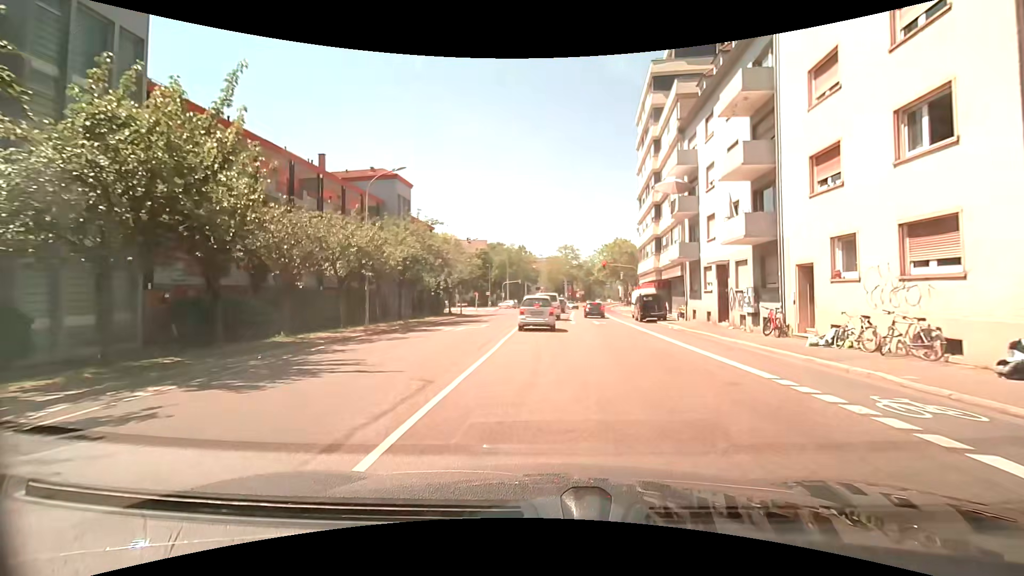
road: secondary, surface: asphalt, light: Day
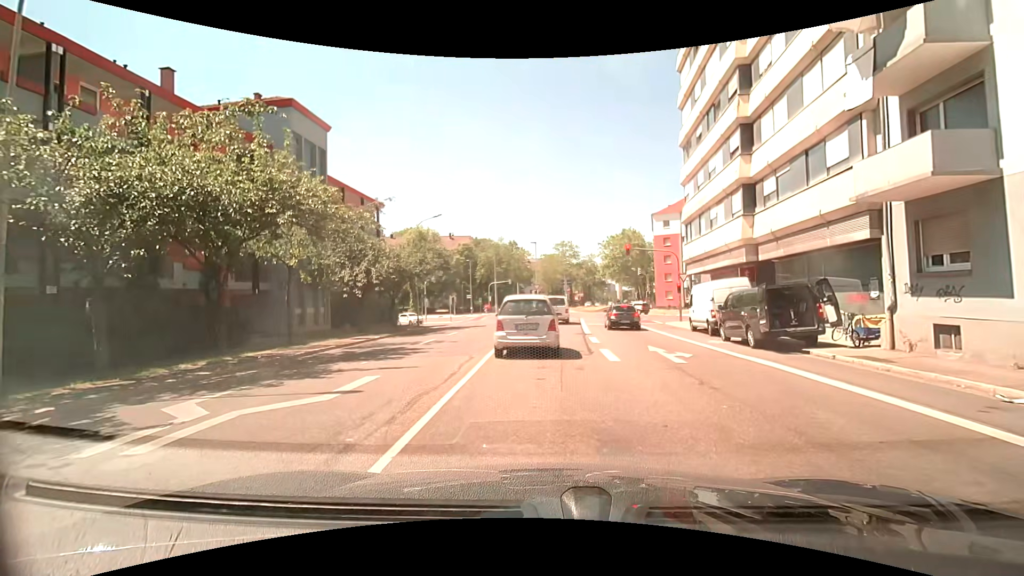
(+0.2, +18.8) m; +1°
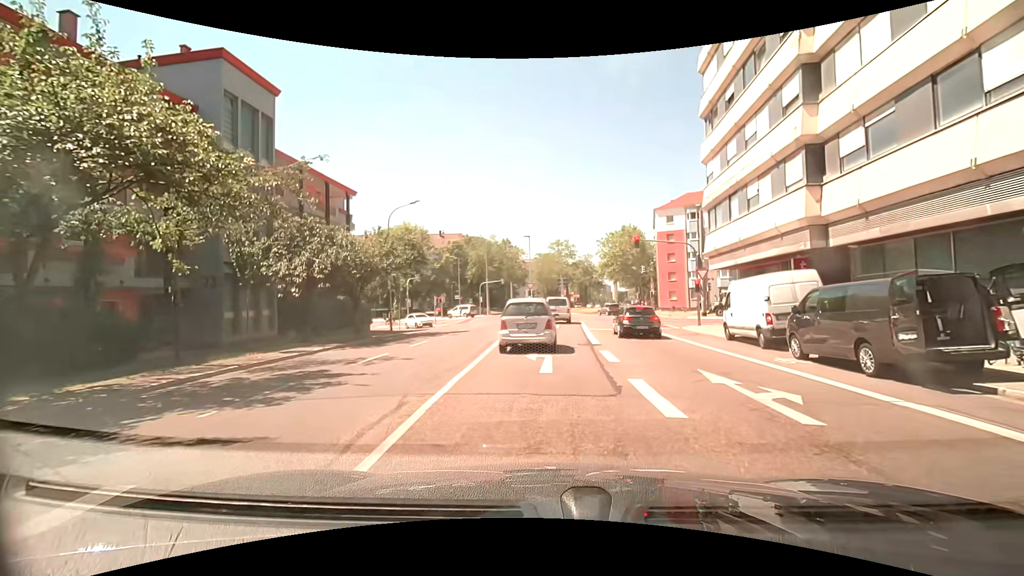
(0.0, +6.1) m; 0°
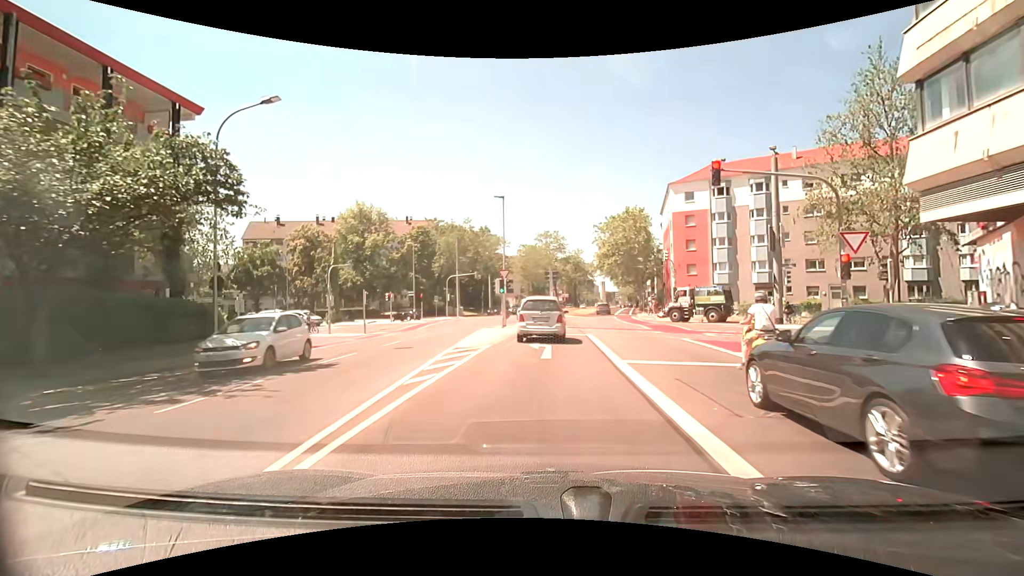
(+0.2, +18.1) m; +2°
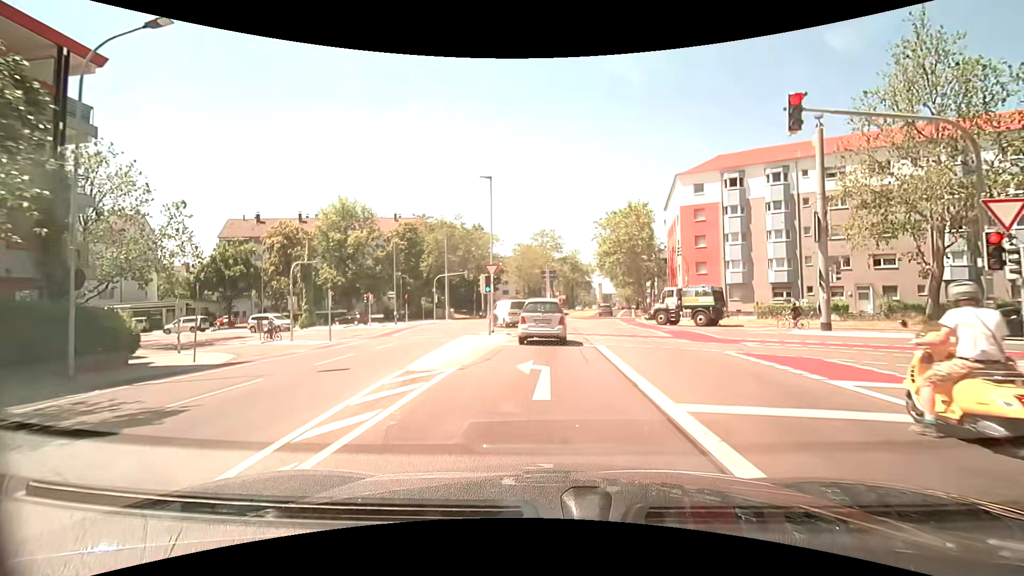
(0.0, +5.3) m; 0°
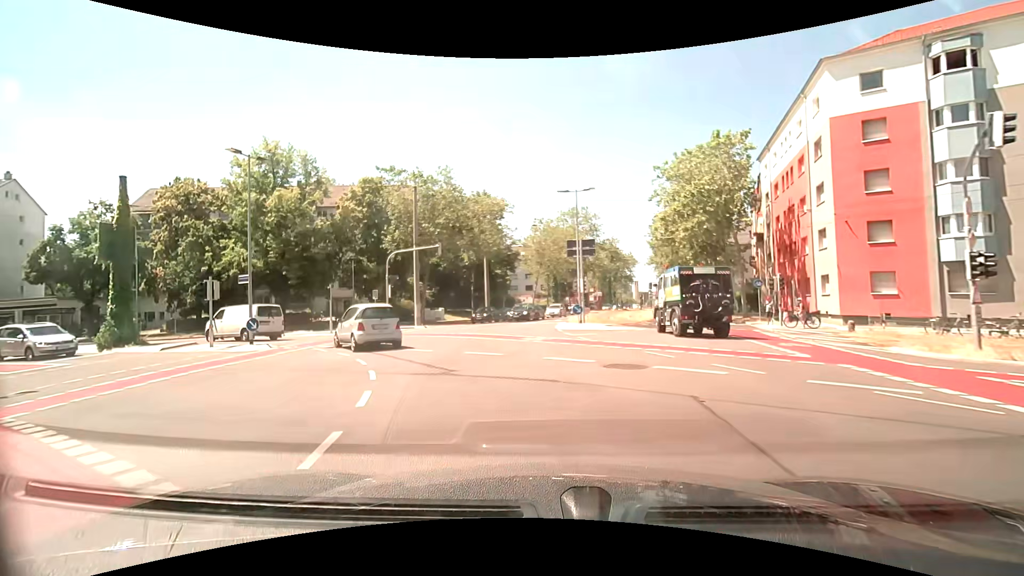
(+0.2, +25.6) m; -5°
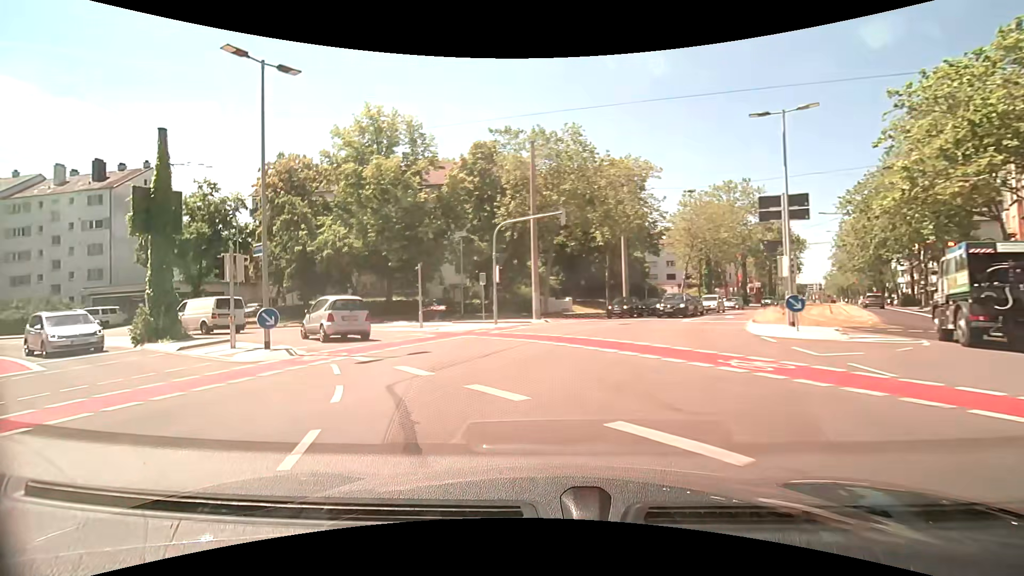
(-1.1, +9.7) m; -15°
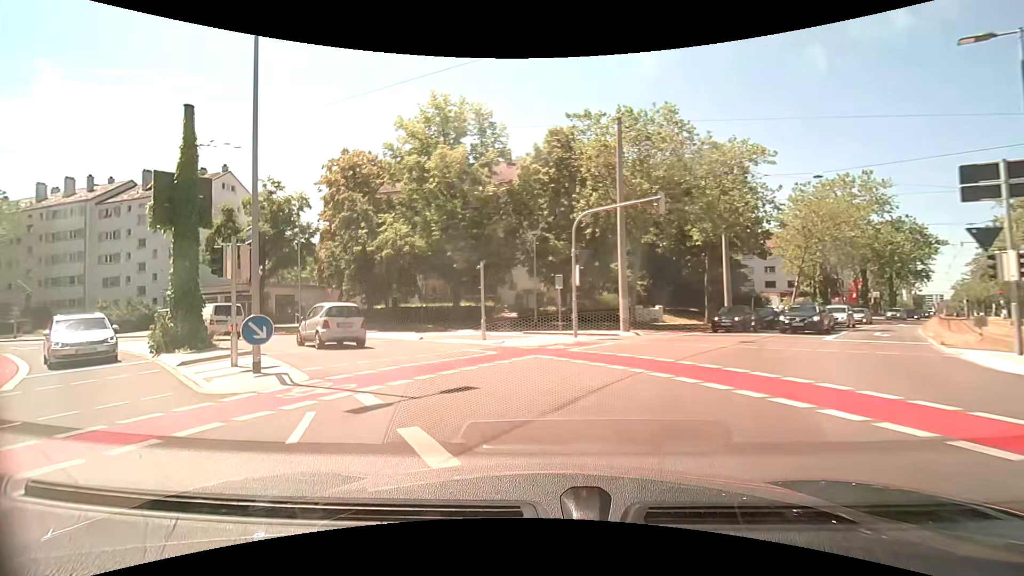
(-0.3, +4.9) m; -8°
(-2, +10) (-7, +18) (-14, +25) (-22, +31) (-31, +35) (-41, +38) (-51, +41) (-60, +43) (-70, +45) (-80, +47) m
